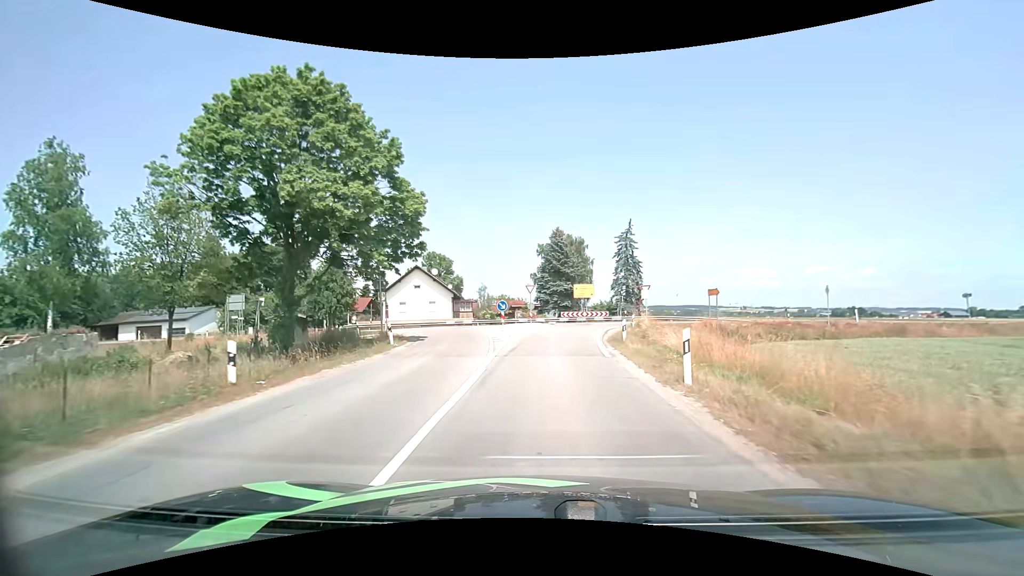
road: secondary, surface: asphalt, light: Day
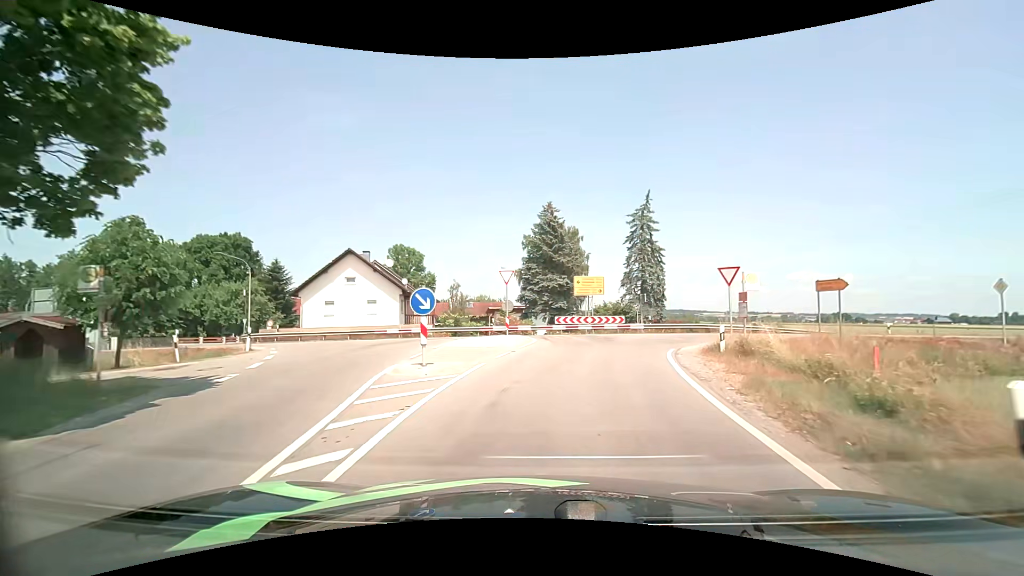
(+0.1, +17.2) m; +2°
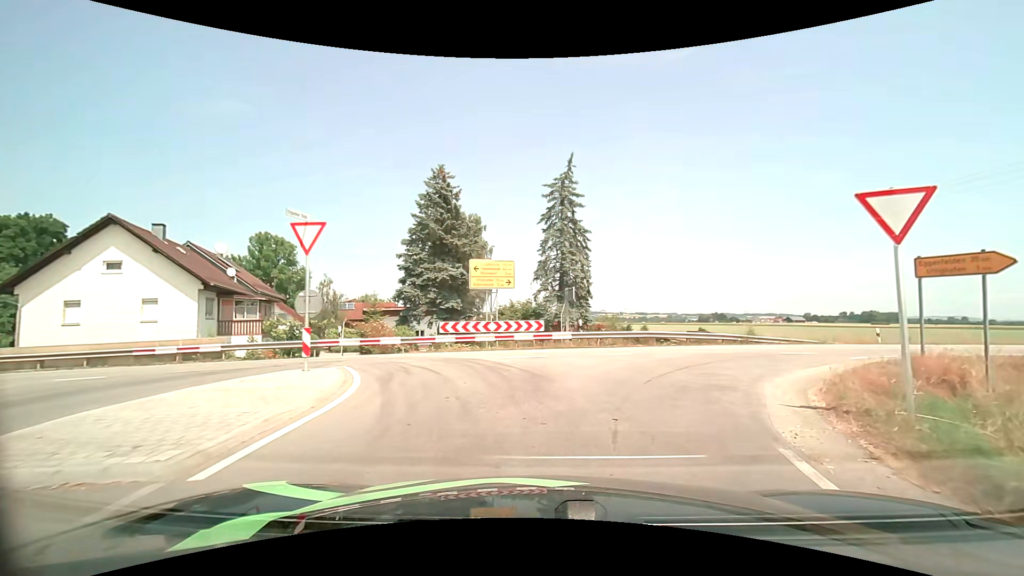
(+0.9, +12.7) m; +11°
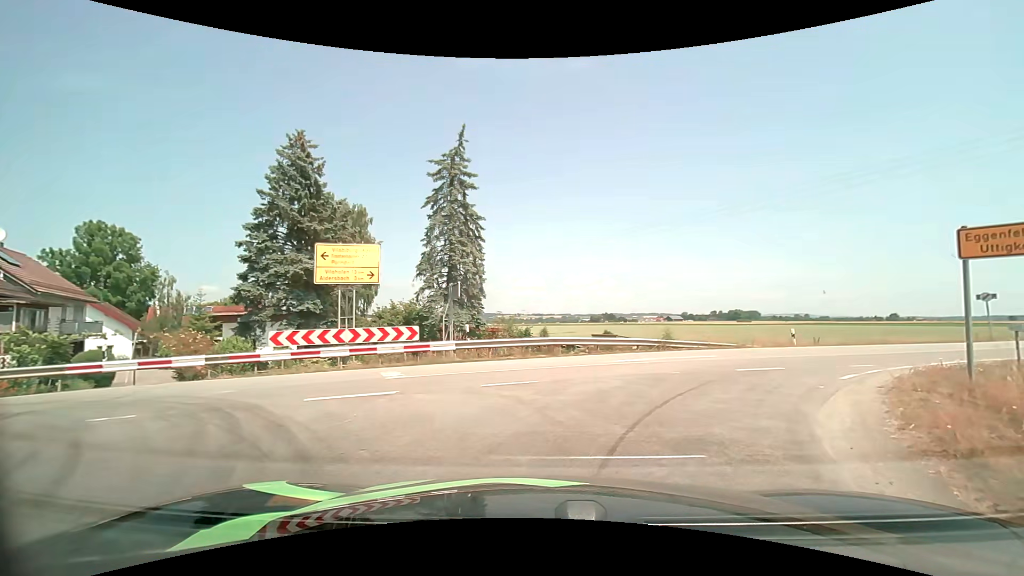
(+0.5, +5.7) m; +11°
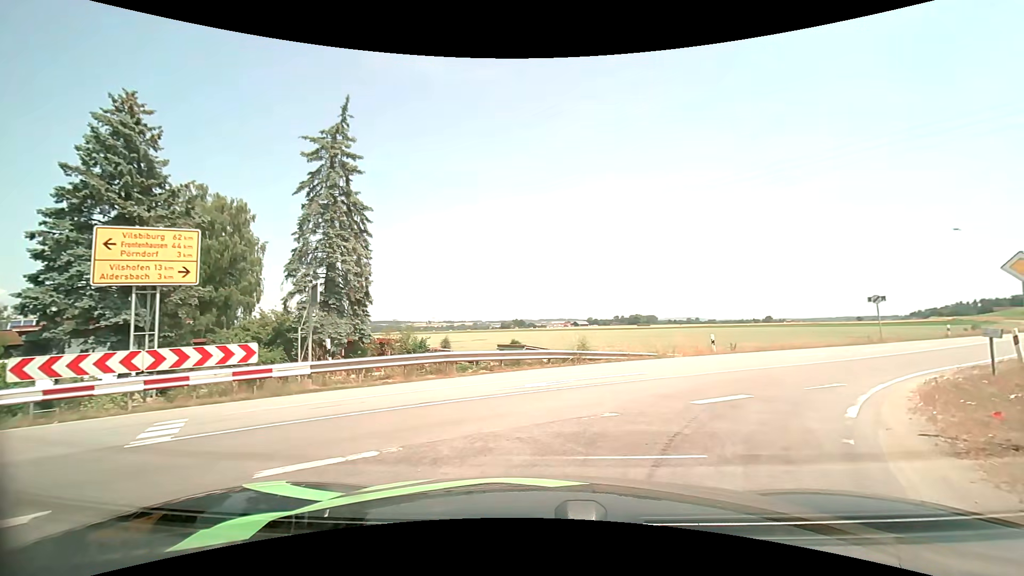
(+0.4, +4.1) m; +11°
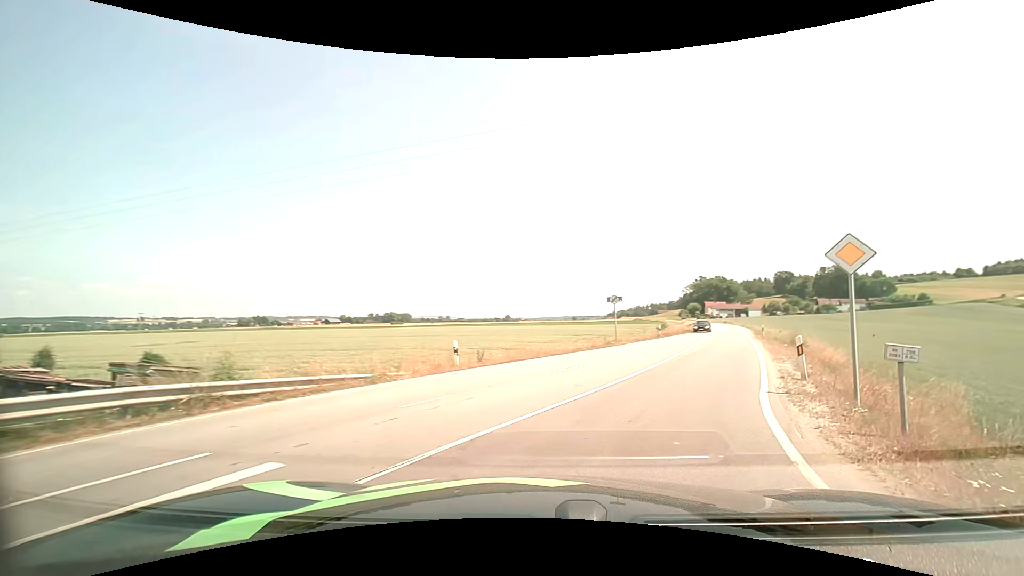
(+1.8, +8.4) m; +26°
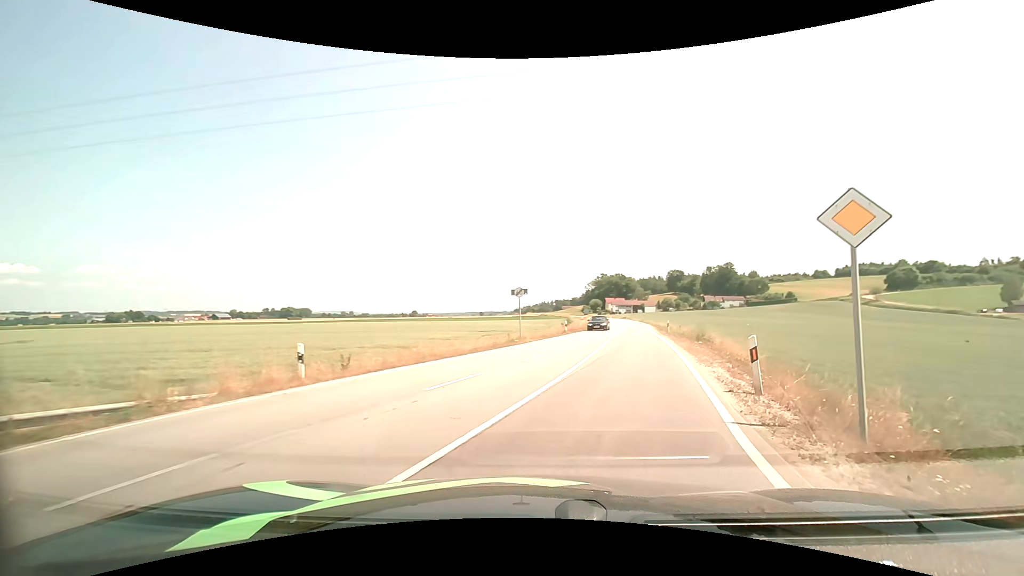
(+0.4, +4.2) m; +11°
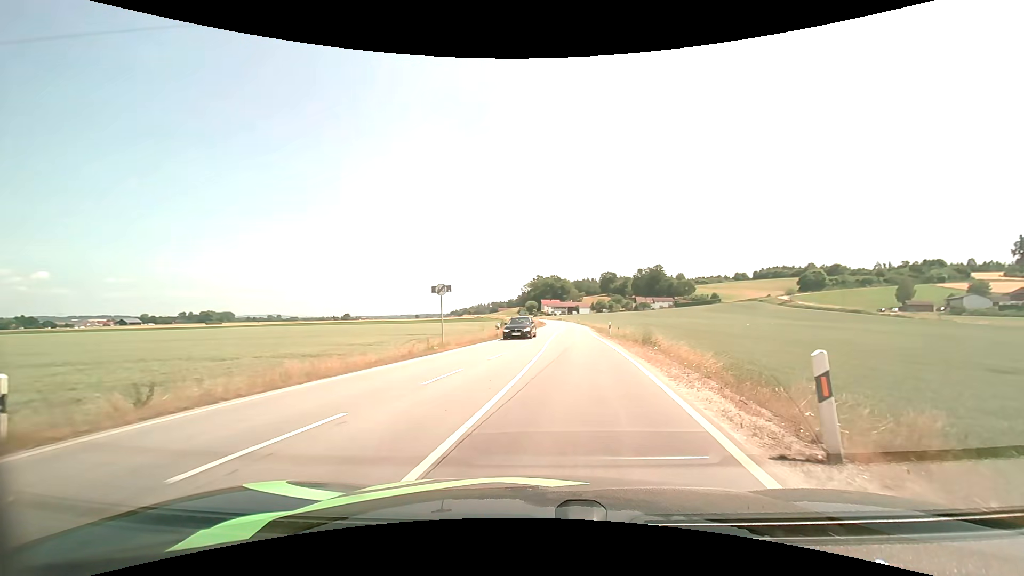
(+0.4, +5.0) m; +7°
(0, +10) (+1, +20) (+2, +30) (+3, +40) (+3, +50) (+4, +60) (+5, +70) (+5, +80) (+6, +90) (+6, +100) m
